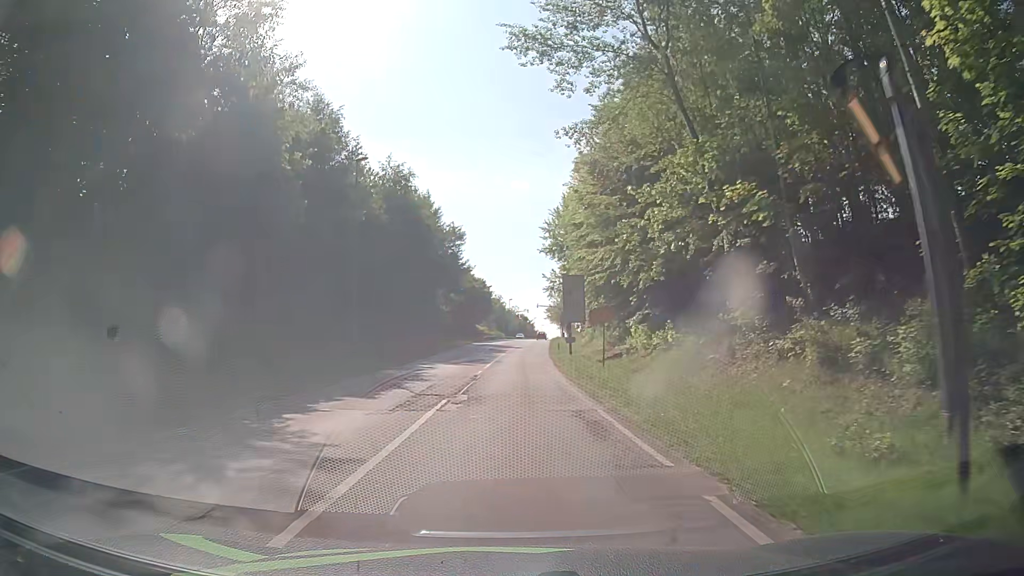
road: secondary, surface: asphalt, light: Day
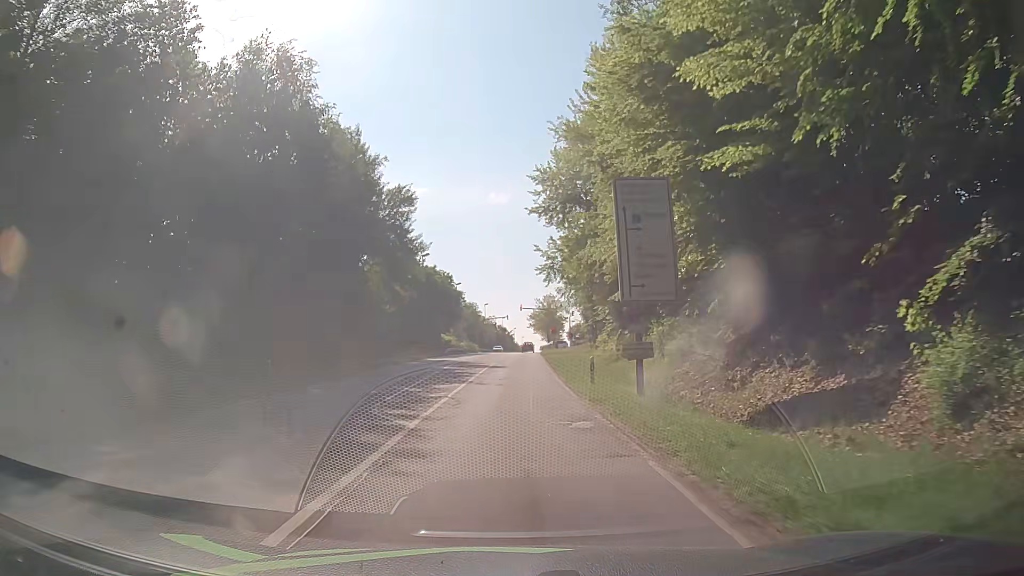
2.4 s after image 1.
(+0.9, +29.9) m; +3°
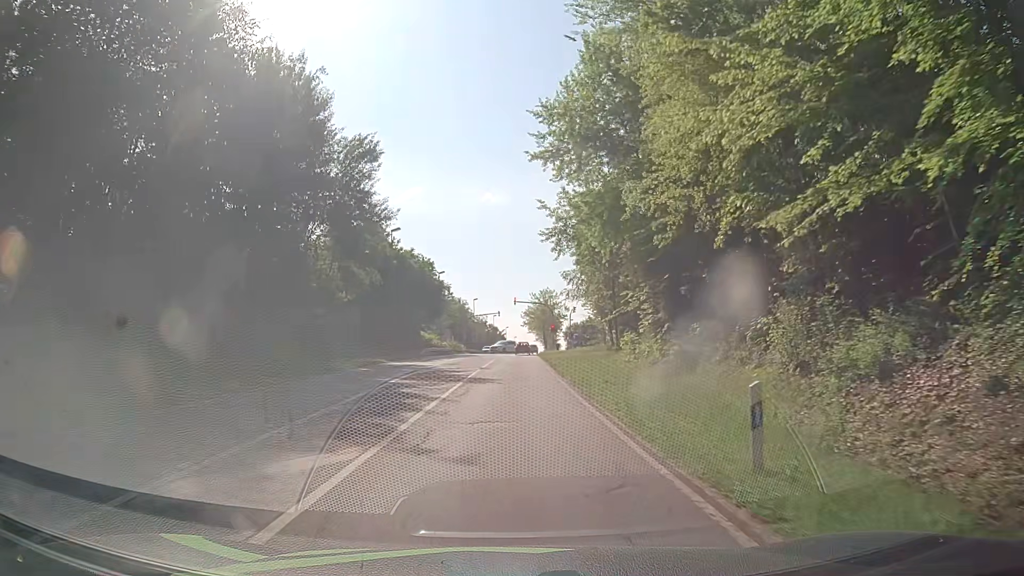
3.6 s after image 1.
(0.0, +14.9) m; 0°
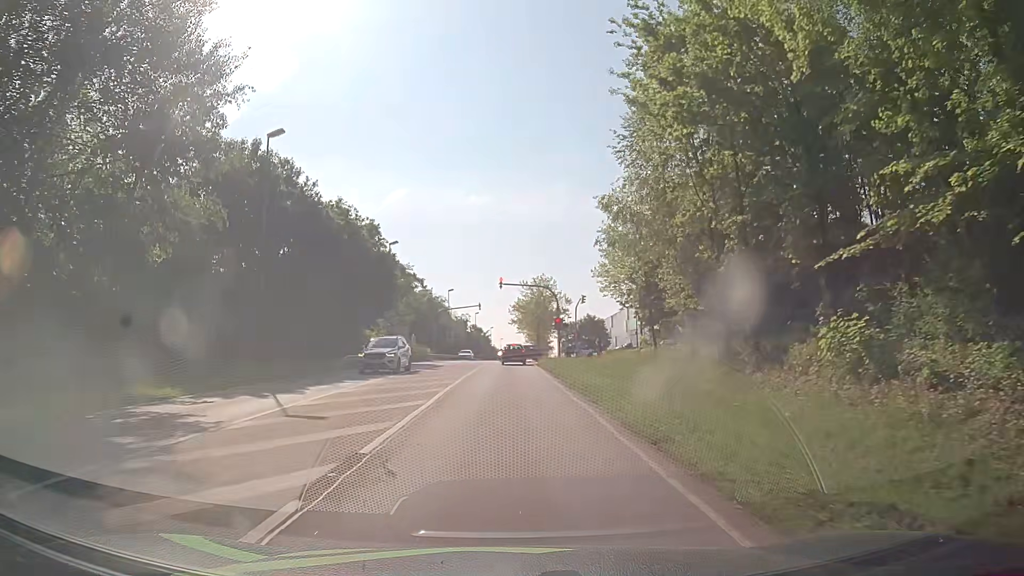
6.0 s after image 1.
(+0.5, +26.4) m; +2°
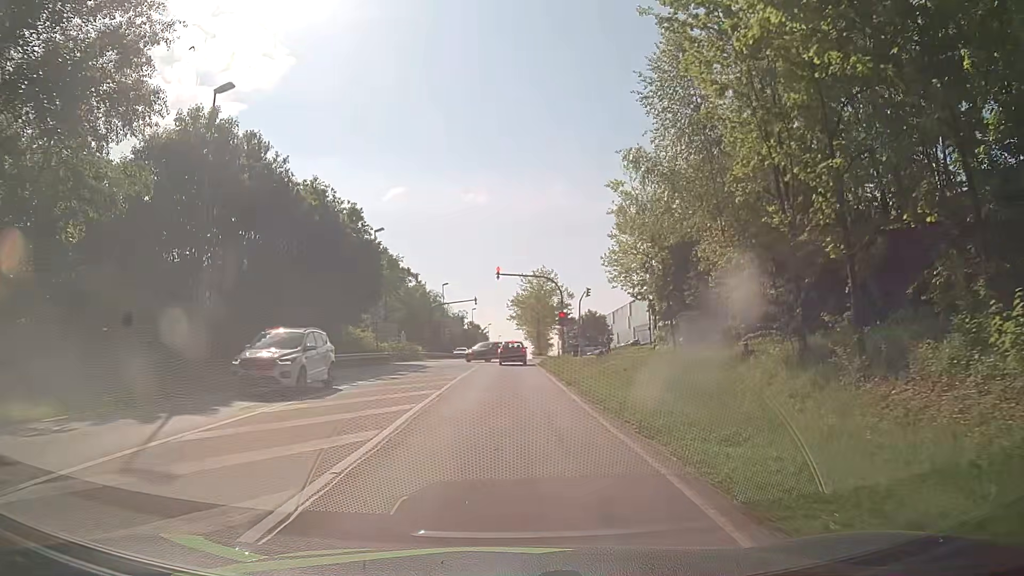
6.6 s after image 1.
(0.0, +5.5) m; 0°
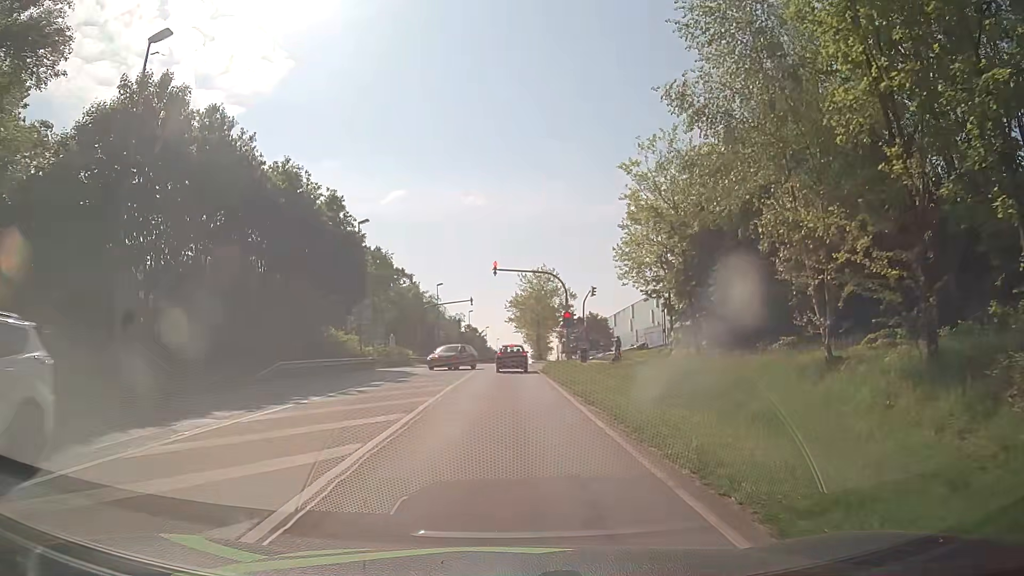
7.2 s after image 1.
(0.0, +5.1) m; +1°
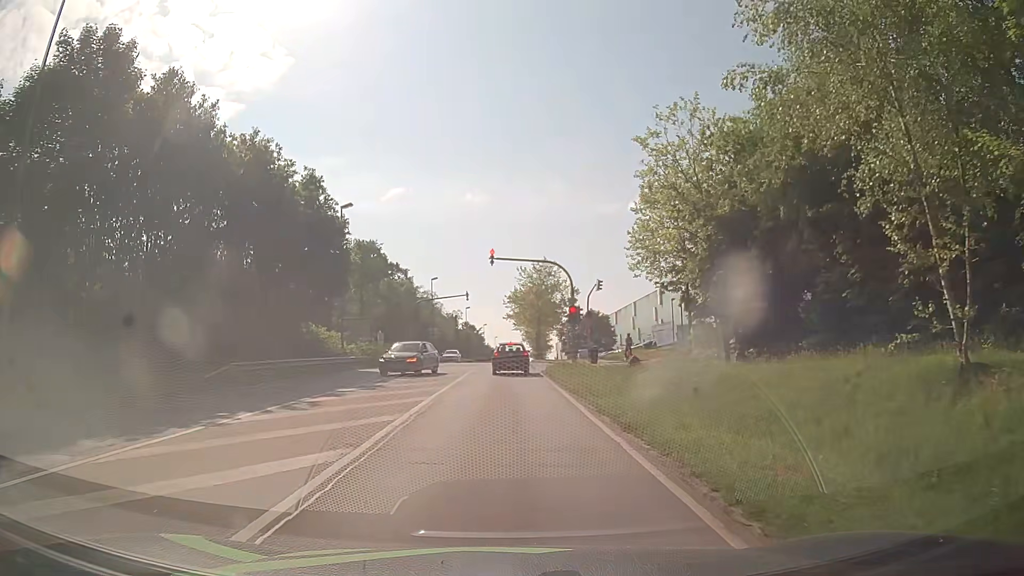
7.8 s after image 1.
(0.0, +4.6) m; 0°
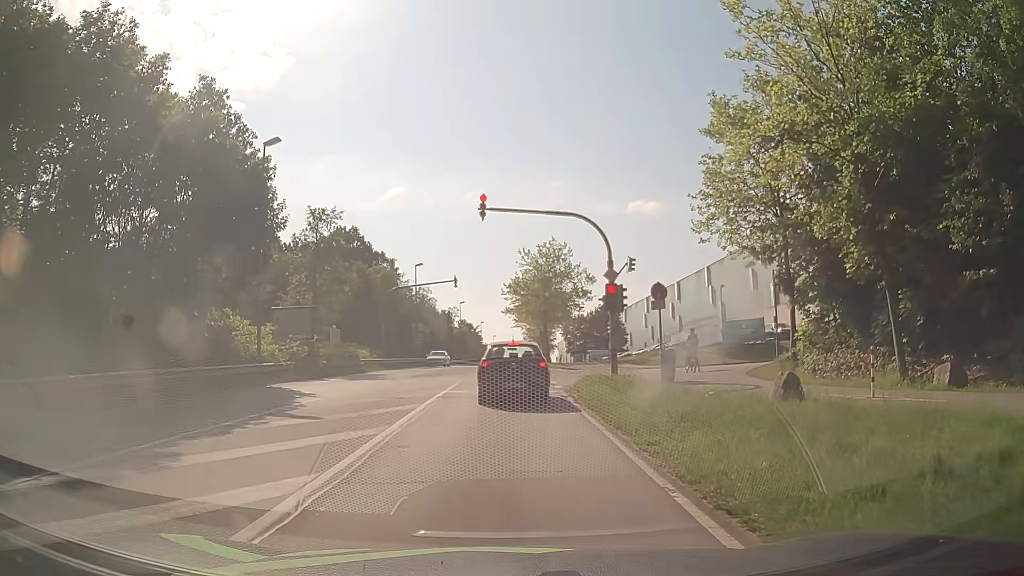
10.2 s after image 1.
(0.0, +13.7) m; 0°
(0, +10) (0, +20) (0, +30) (0, +40) (+1, +50) (+1, +60) (+1, +70) (+2, +80) (+2, +90) (+3, +100) m
